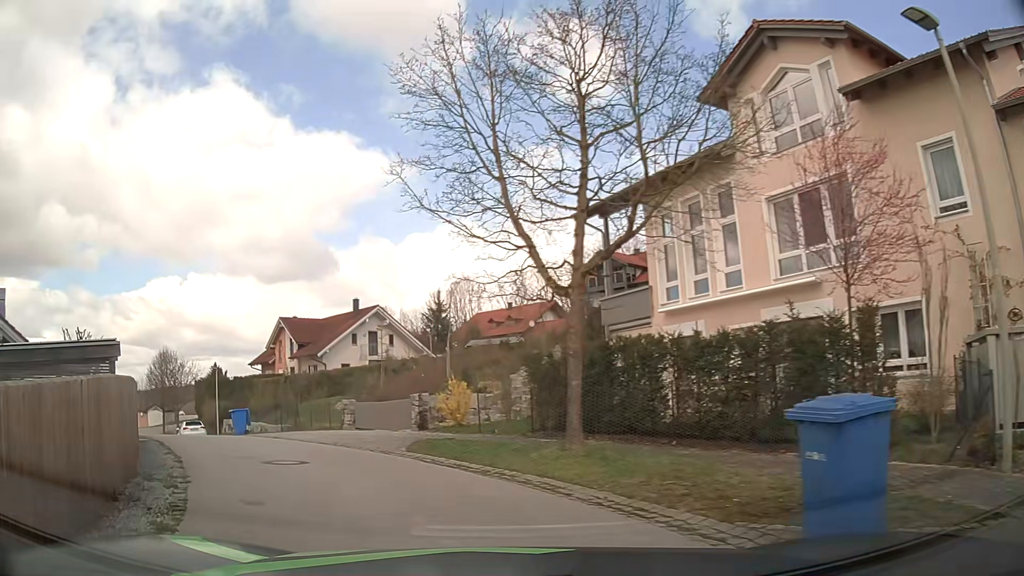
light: Day
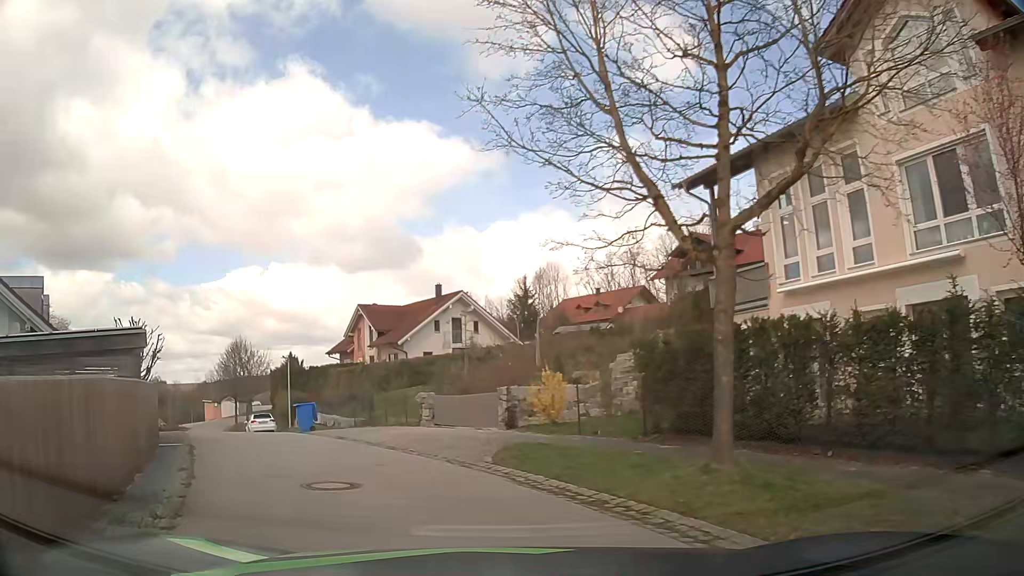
(-0.2, +2.7) m; -8°
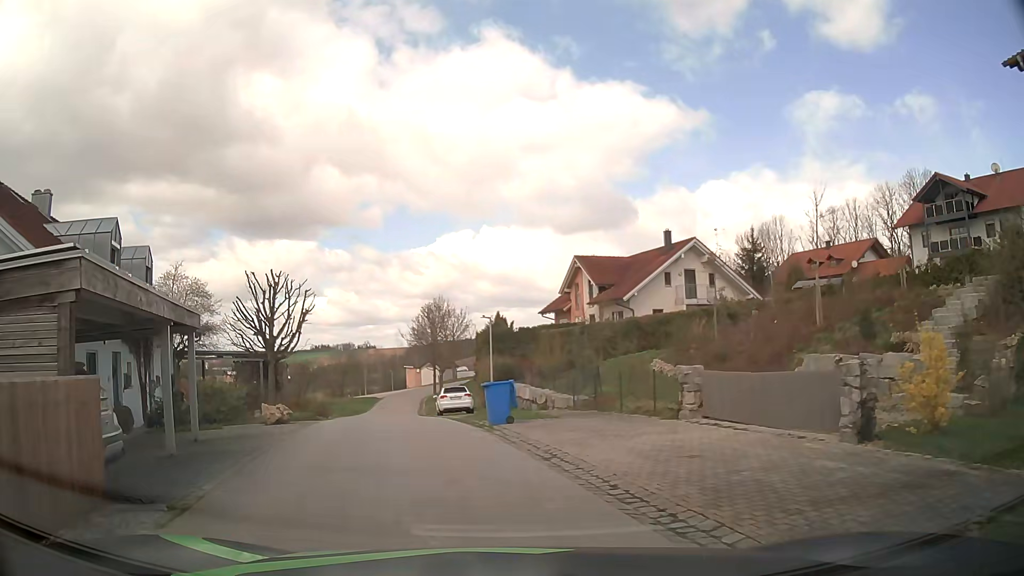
(-1.3, +8.2) m; -19°
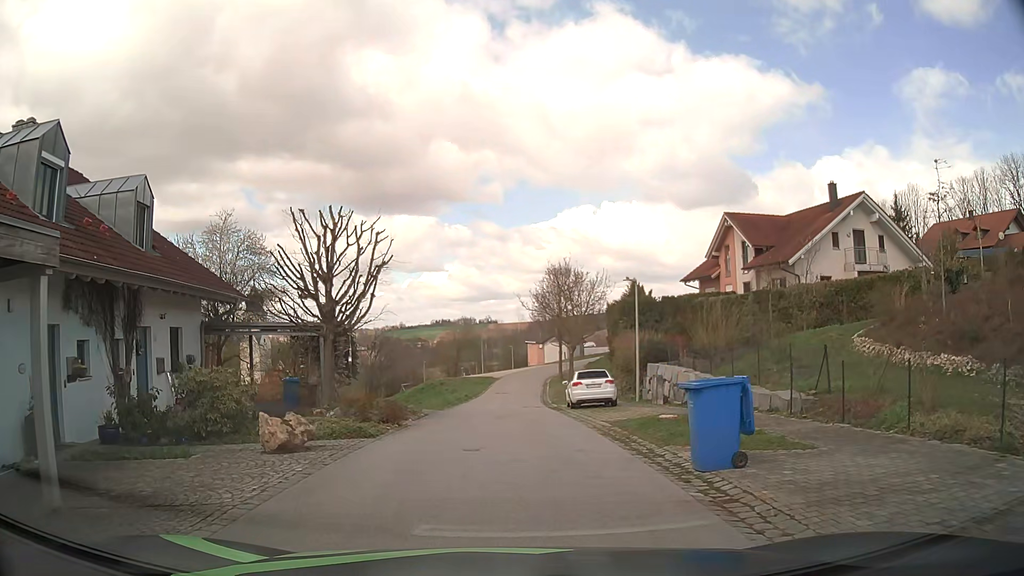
(-0.9, +8.4) m; -10°
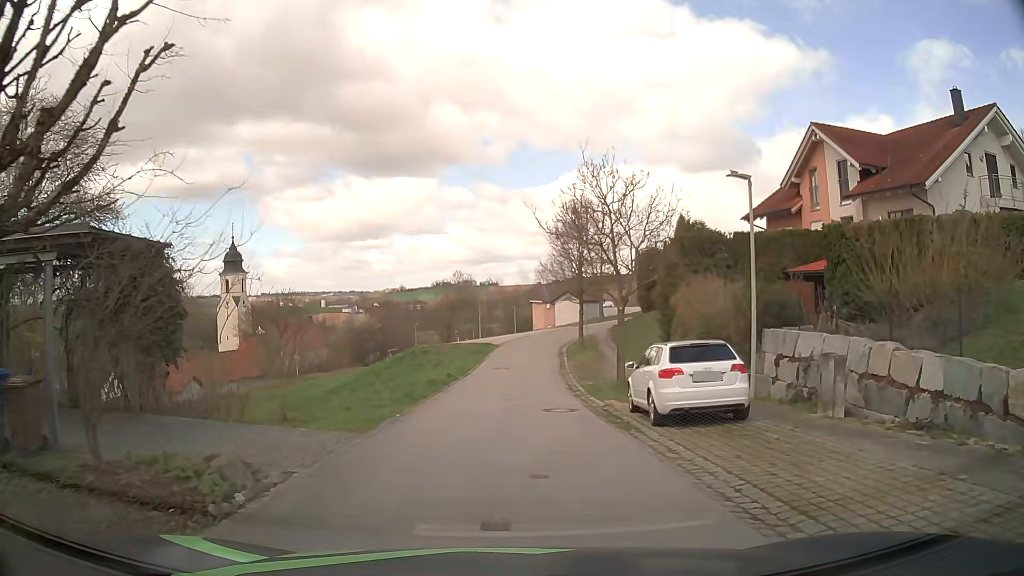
(-0.2, +13.6) m; -1°
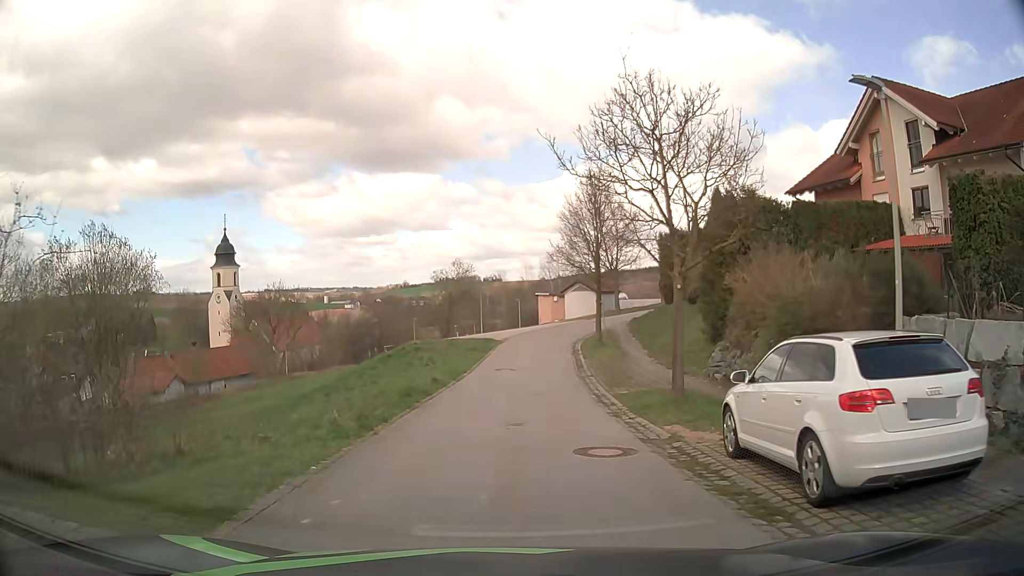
(+0.1, +6.3) m; +1°
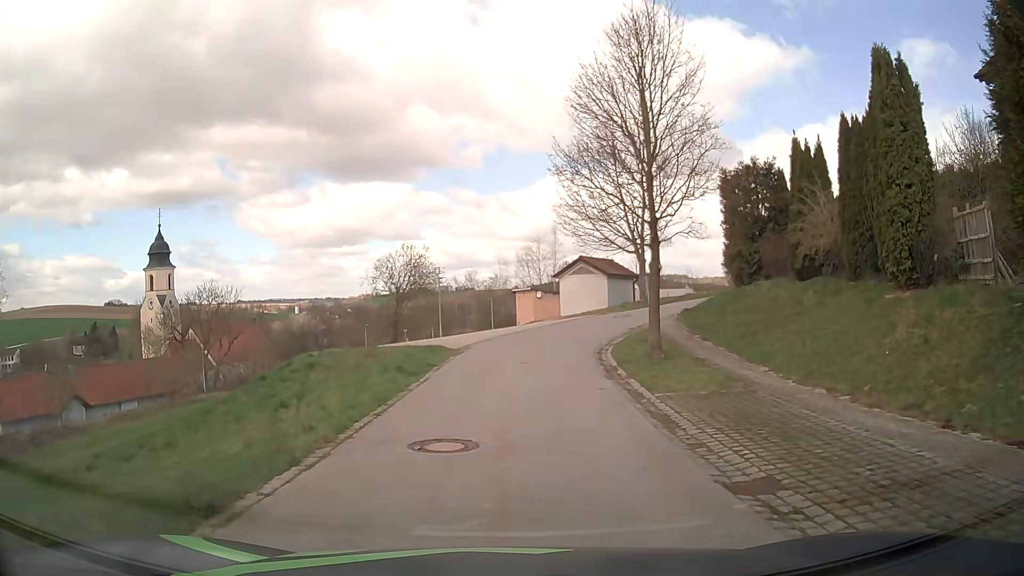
(+0.2, +18.2) m; +2°
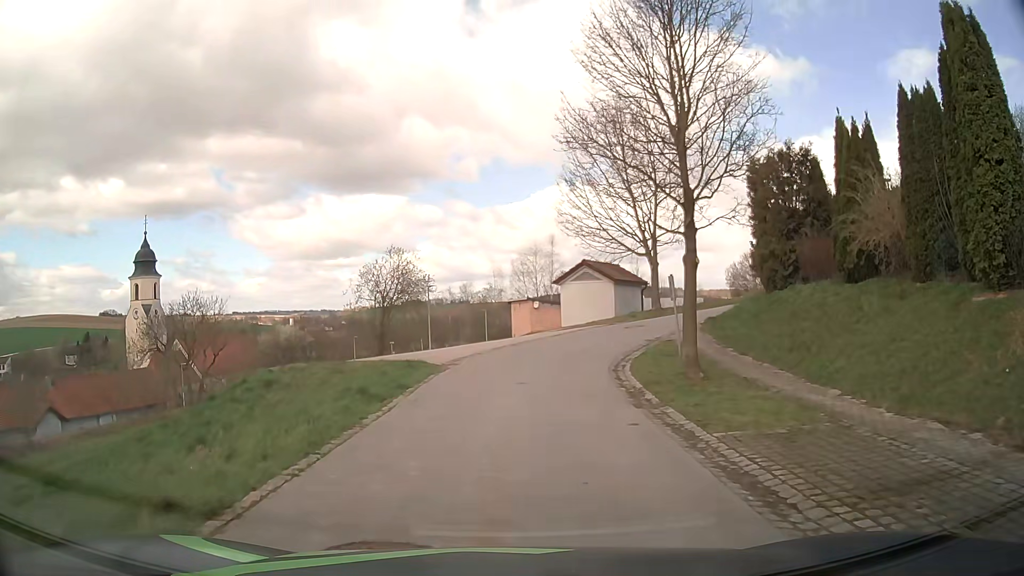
(0.0, +3.8) m; +1°
